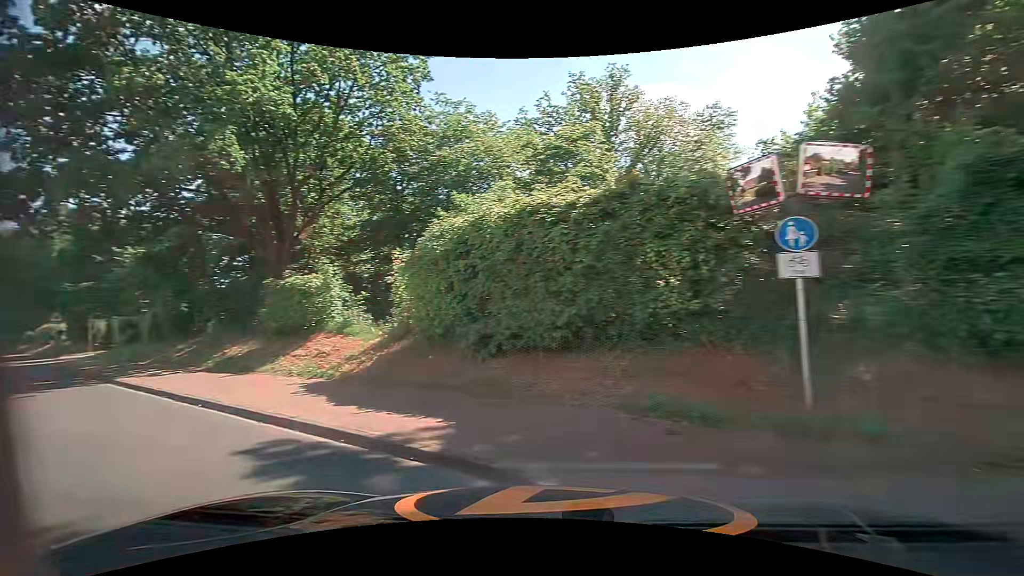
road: residential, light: Day
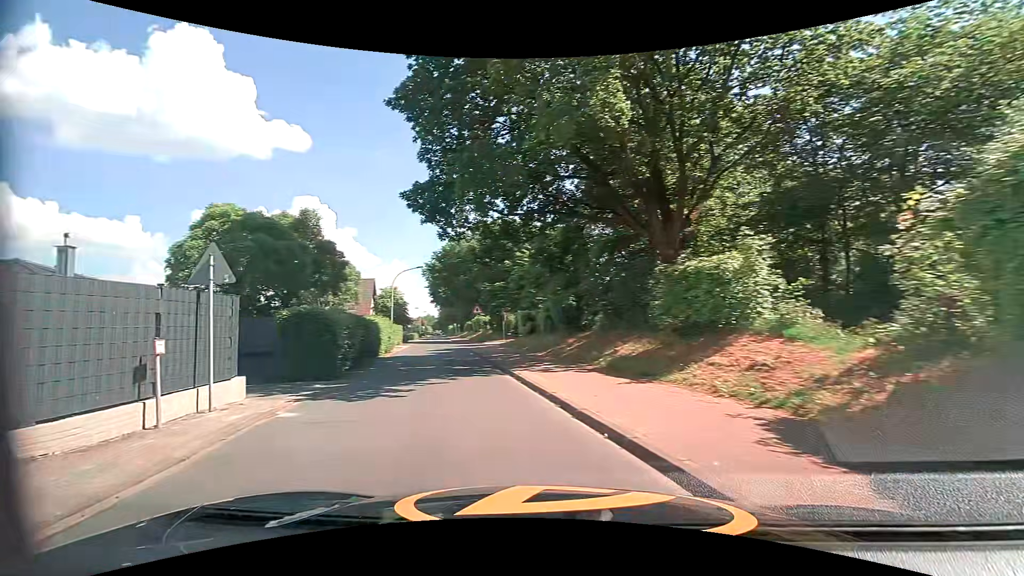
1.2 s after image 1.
(-1.9, +4.7) m; -37°
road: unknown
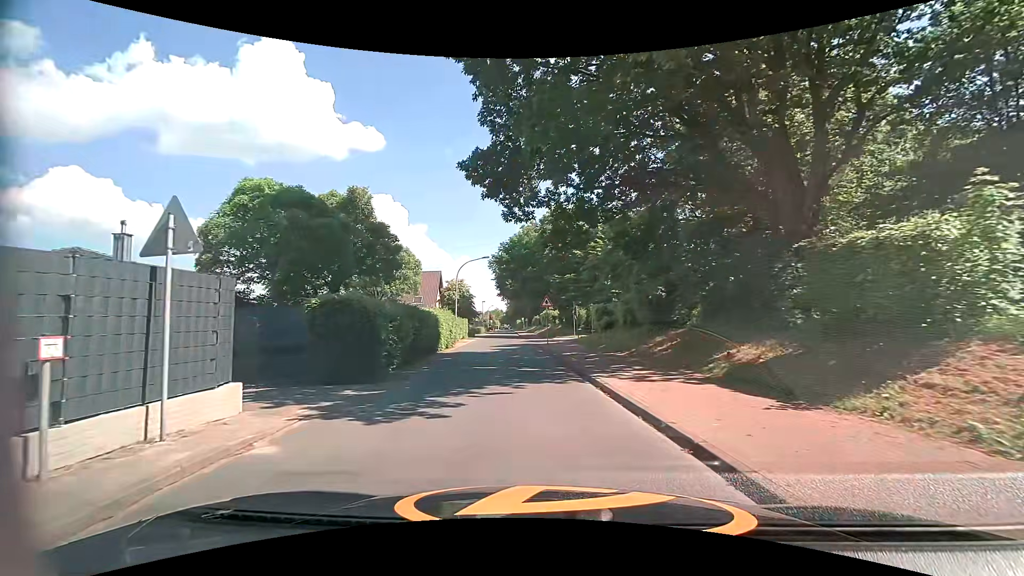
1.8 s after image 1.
(-0.4, +3.4) m; -9°
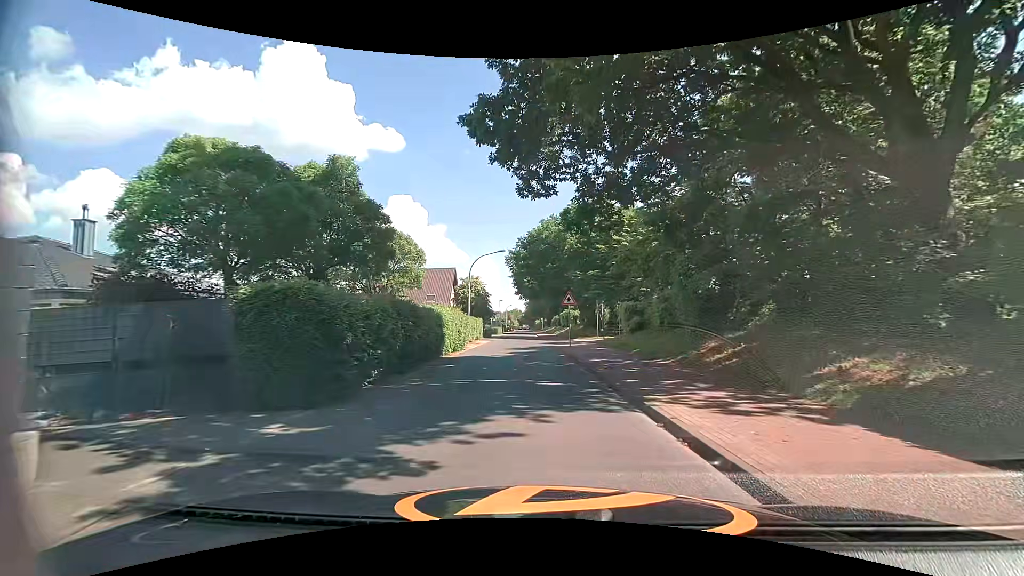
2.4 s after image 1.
(-0.1, +3.8) m; -2°
